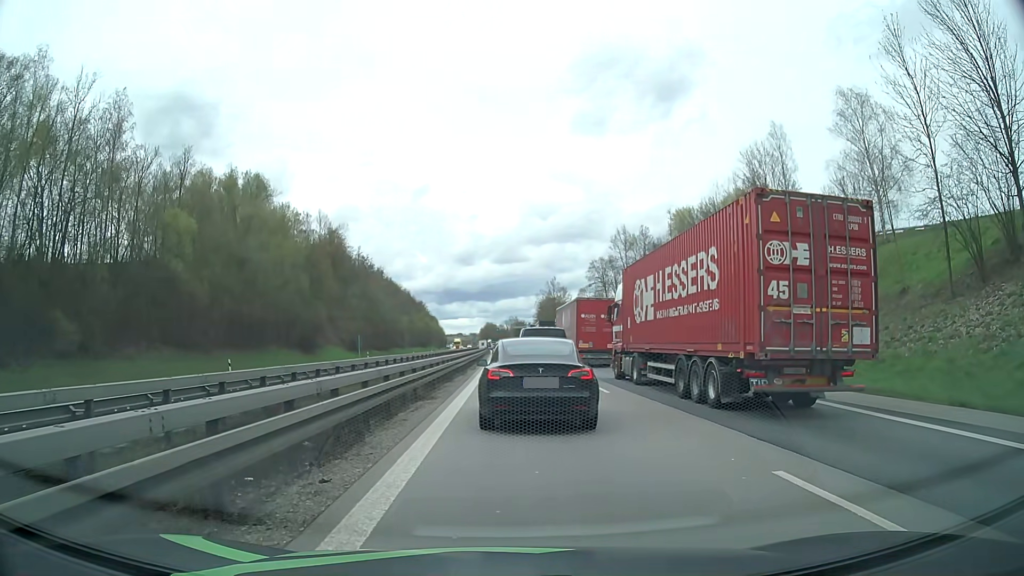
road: motorway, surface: asphalt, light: Day
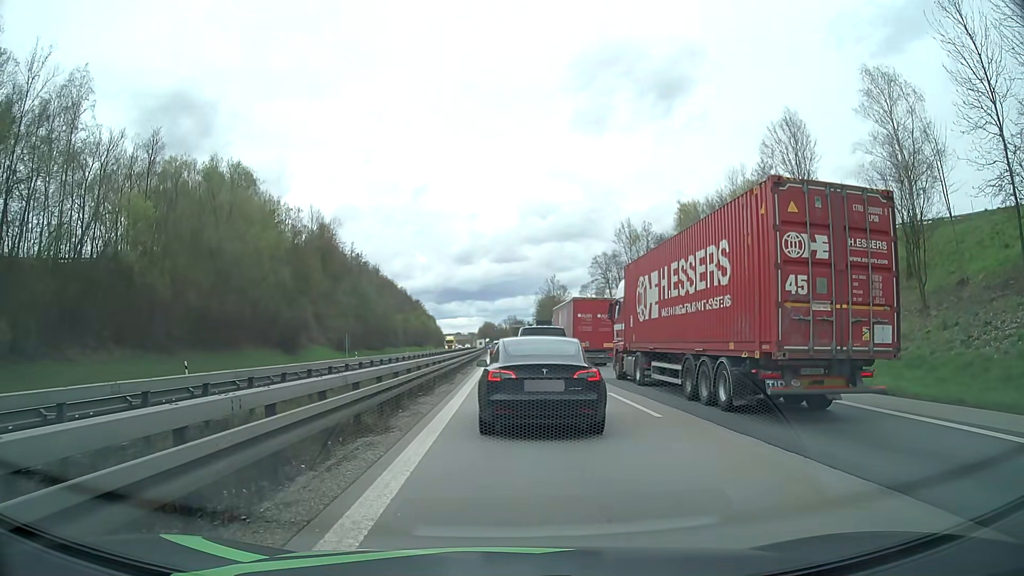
(0.0, +6.6) m; +1°
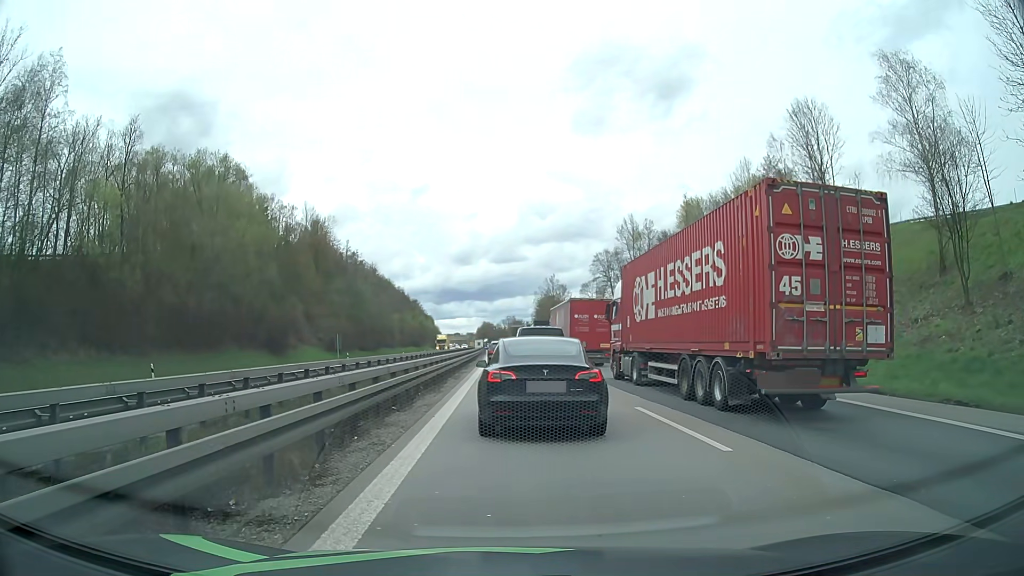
(-0.1, +4.1) m; -1°
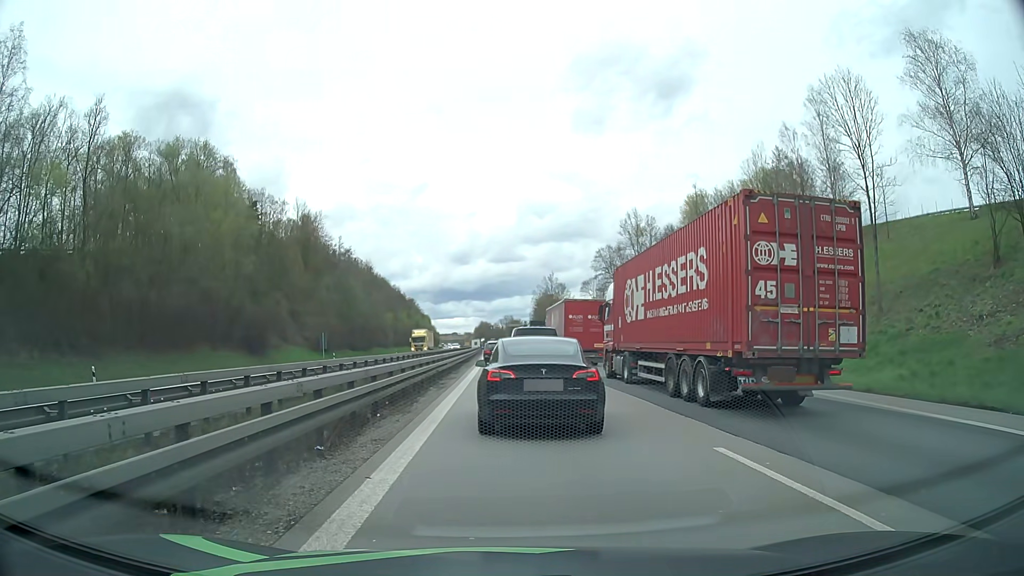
(0.0, +5.8) m; 0°
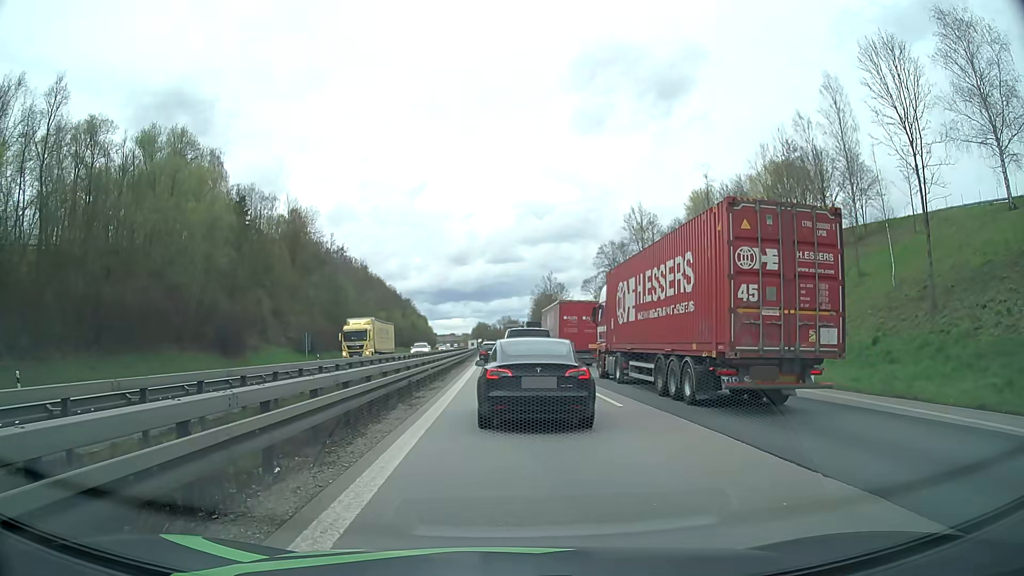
(0.0, +5.9) m; +1°
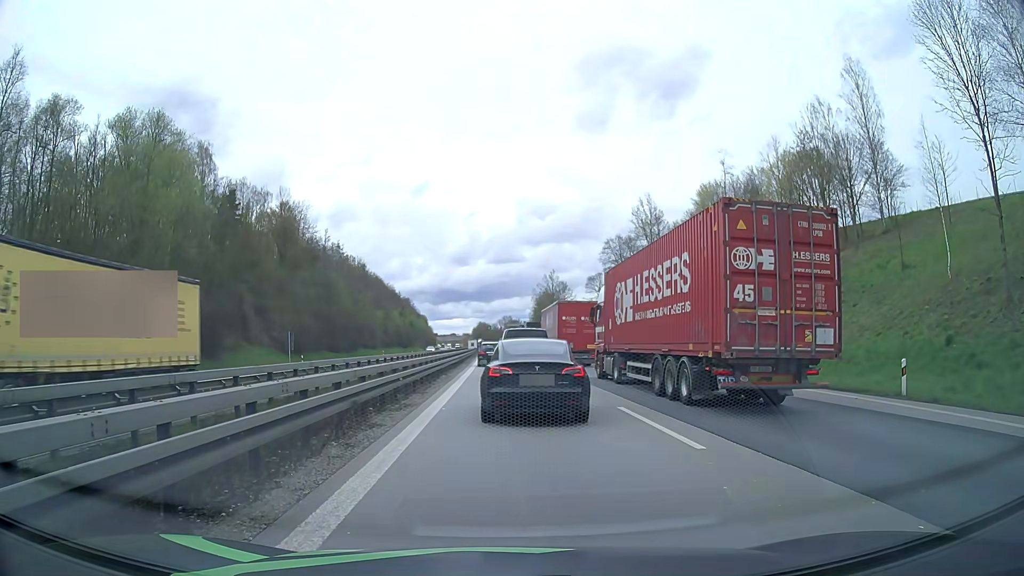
(-0.1, +6.3) m; -1°
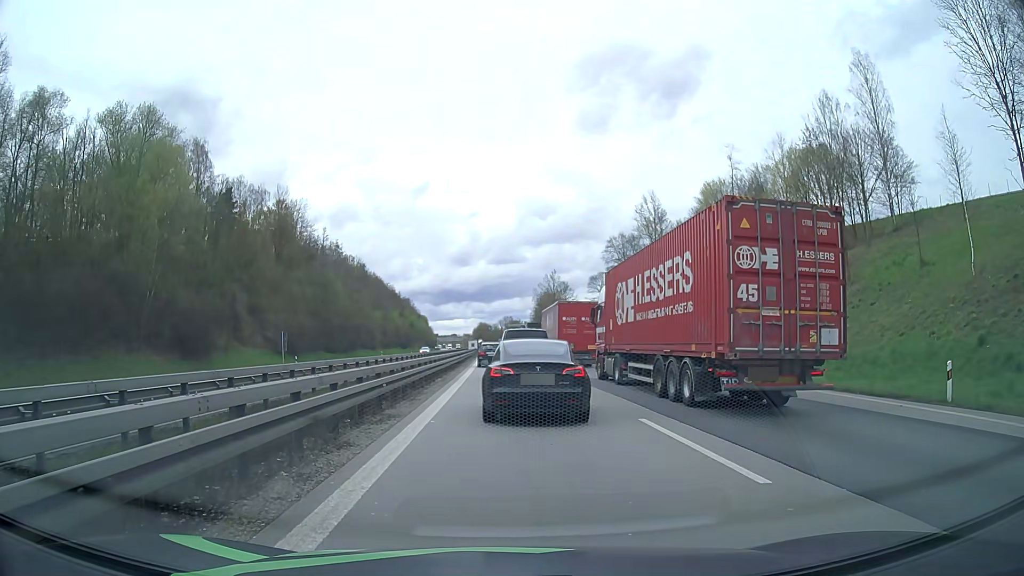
(0.0, +2.3) m; 0°
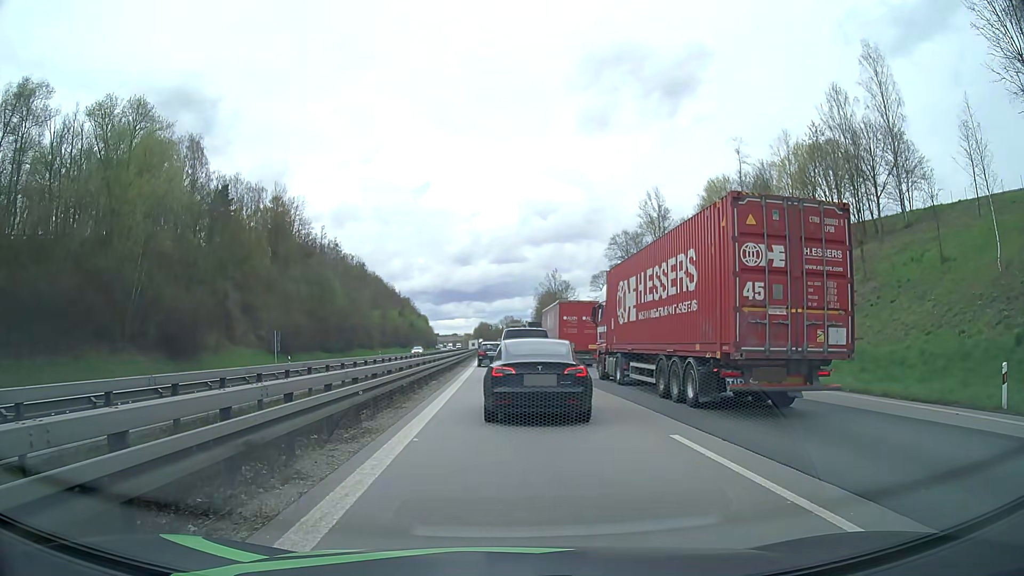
(0.0, +2.4) m; -1°
